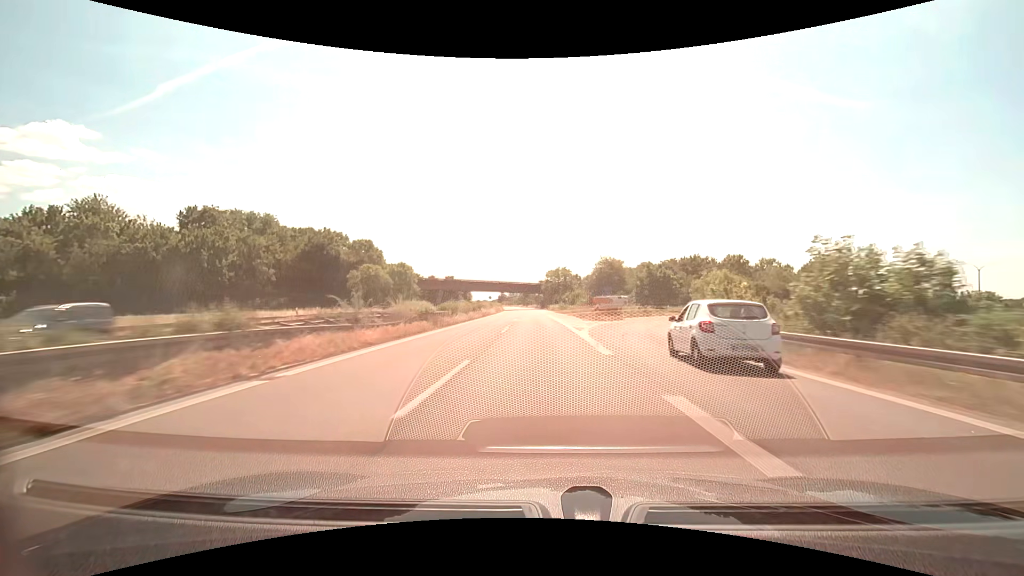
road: trunk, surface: asphalt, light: Day
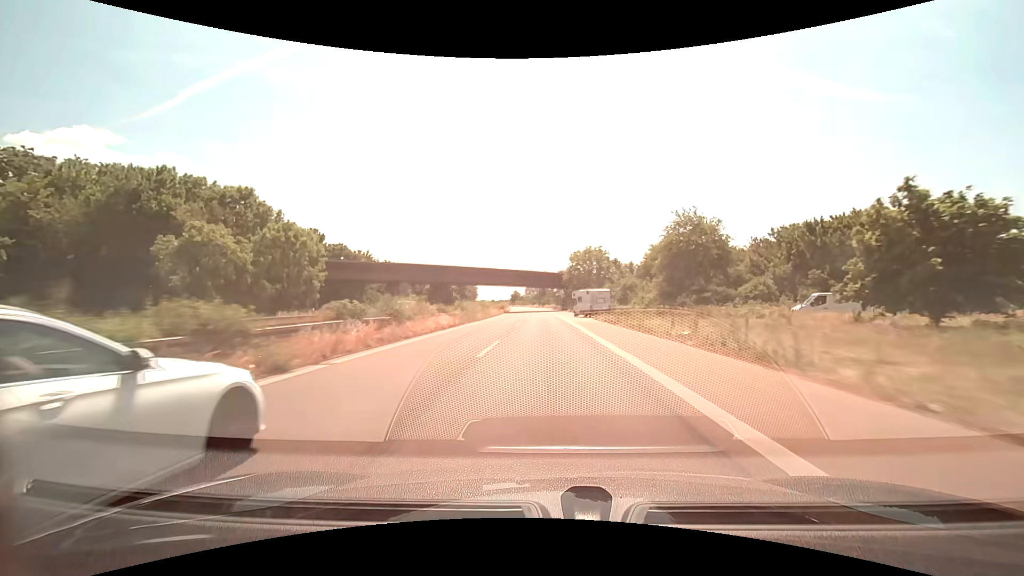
(-0.9, +47.5) m; -2°
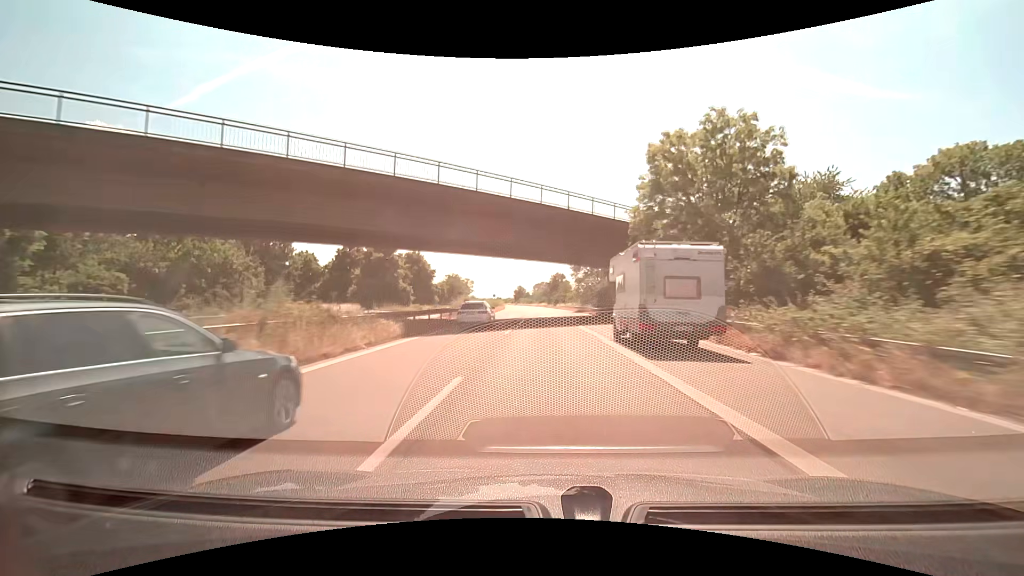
(-0.7, +63.4) m; -1°
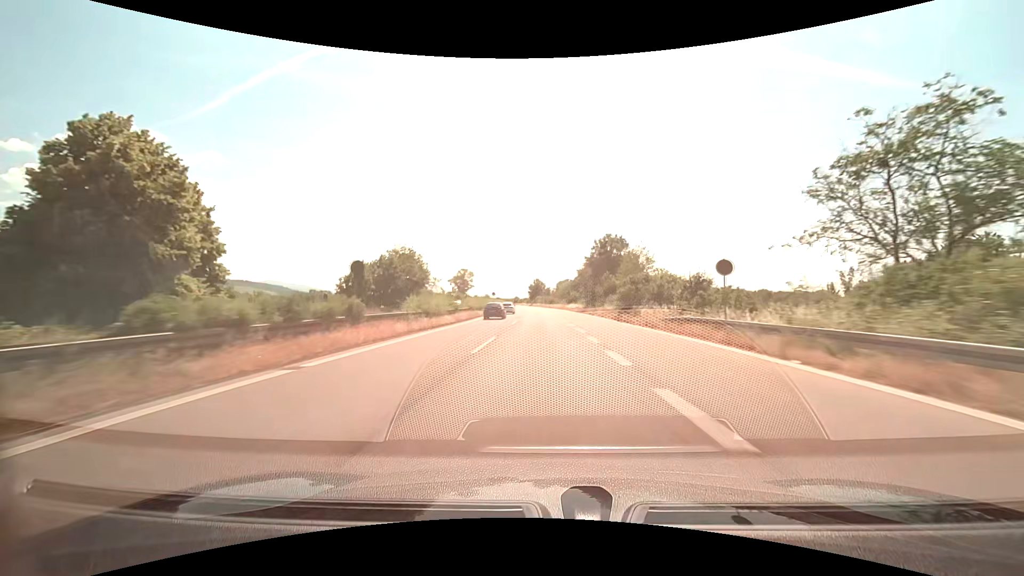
(-1.8, +79.3) m; -3°
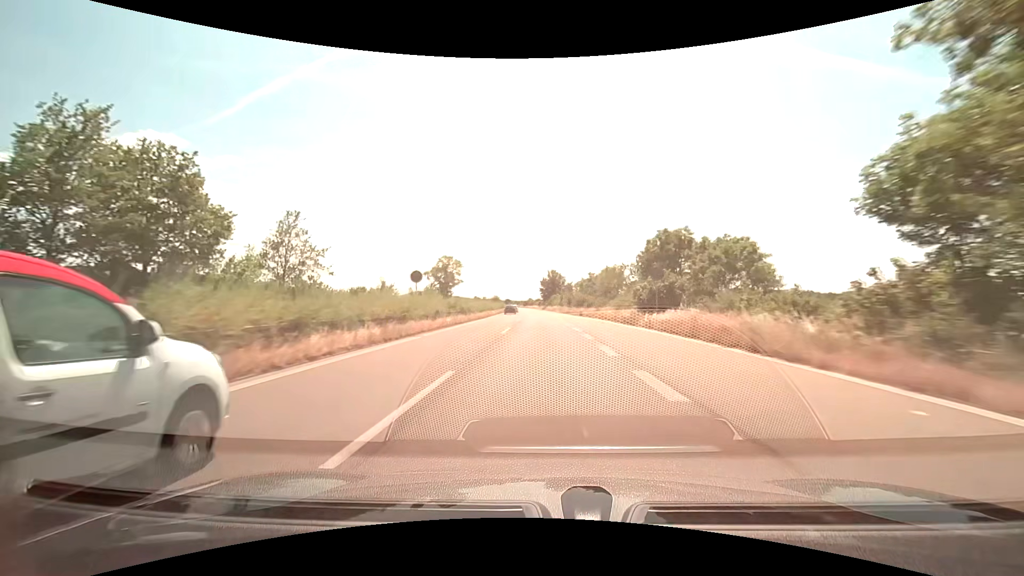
(-1.0, +63.6) m; -2°
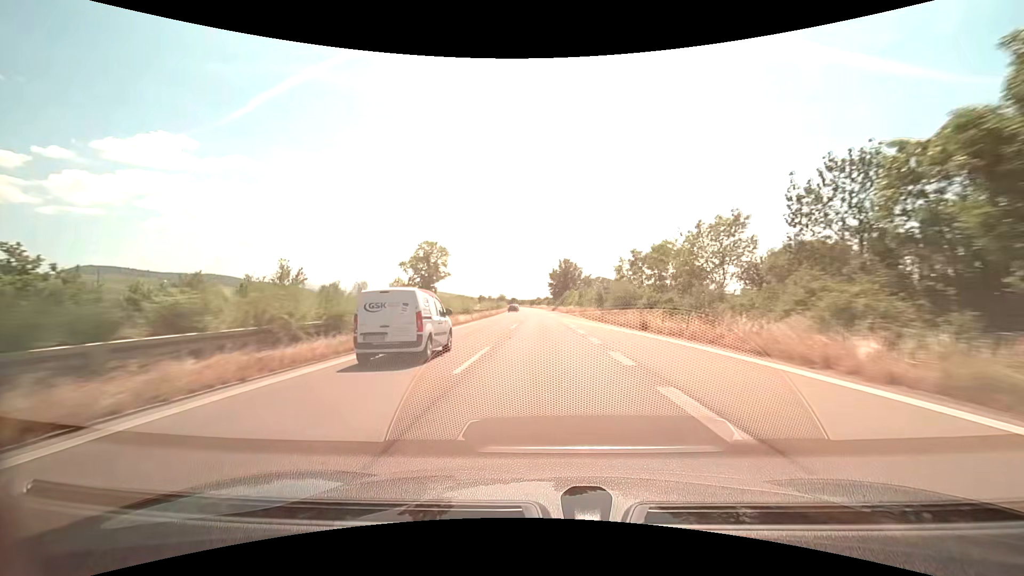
(-0.2, +31.9) m; -1°
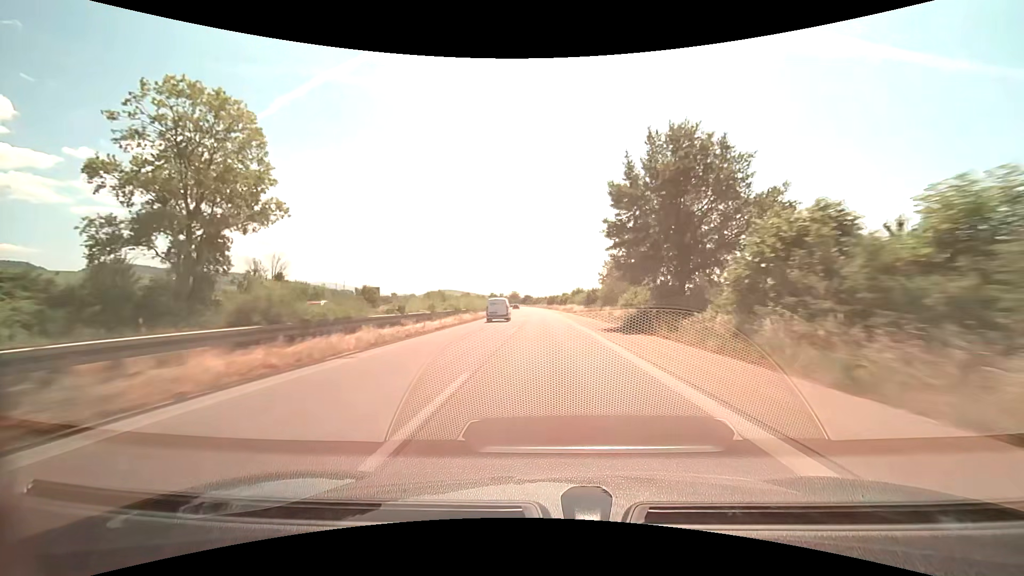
(-1.6, +79.8) m; -2°
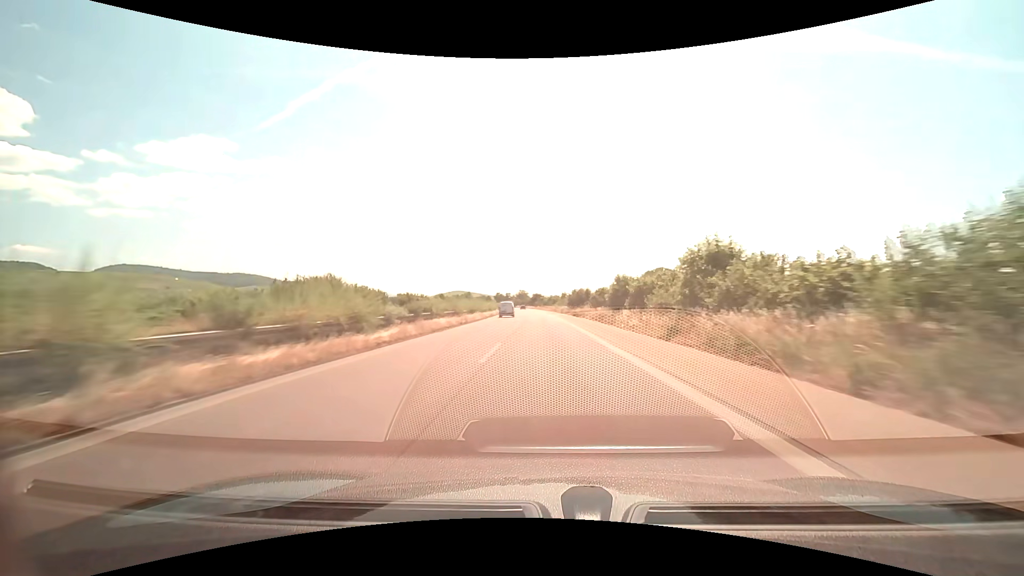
(-0.9, +63.9) m; -1°
(0, +10) (0, +20) (0, +30) (0, +40) (-1, +50) (-1, +60) (-1, +70) (-2, +80) (-2, +90) (-3, +100) m
